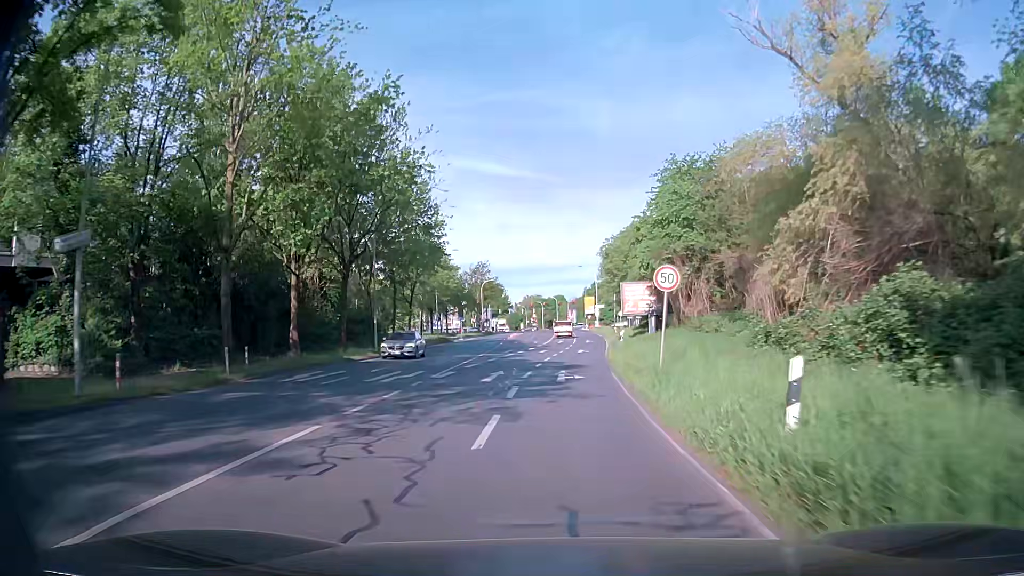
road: secondary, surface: asphalt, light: Day
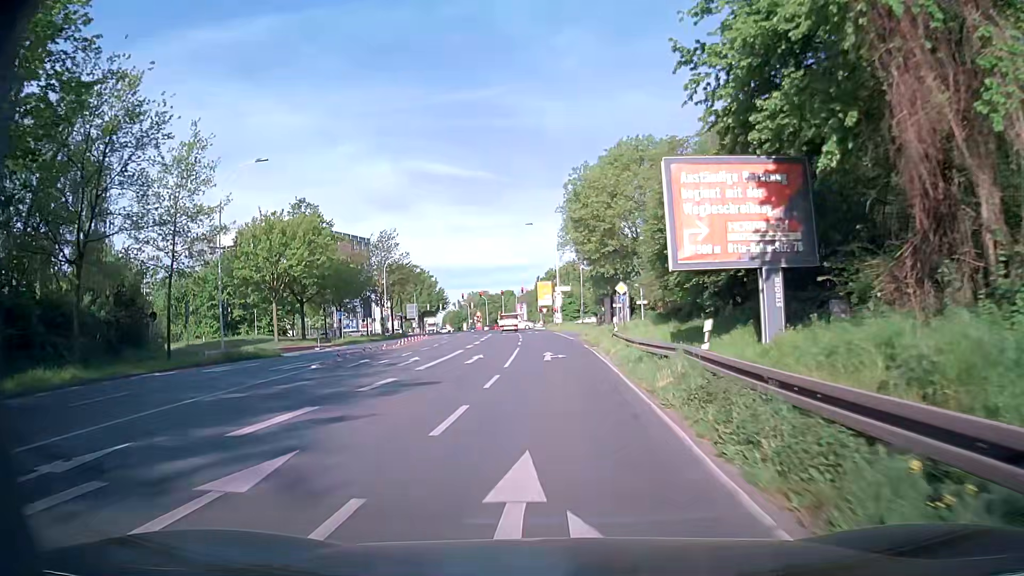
(+1.8, +41.6) m; +4°
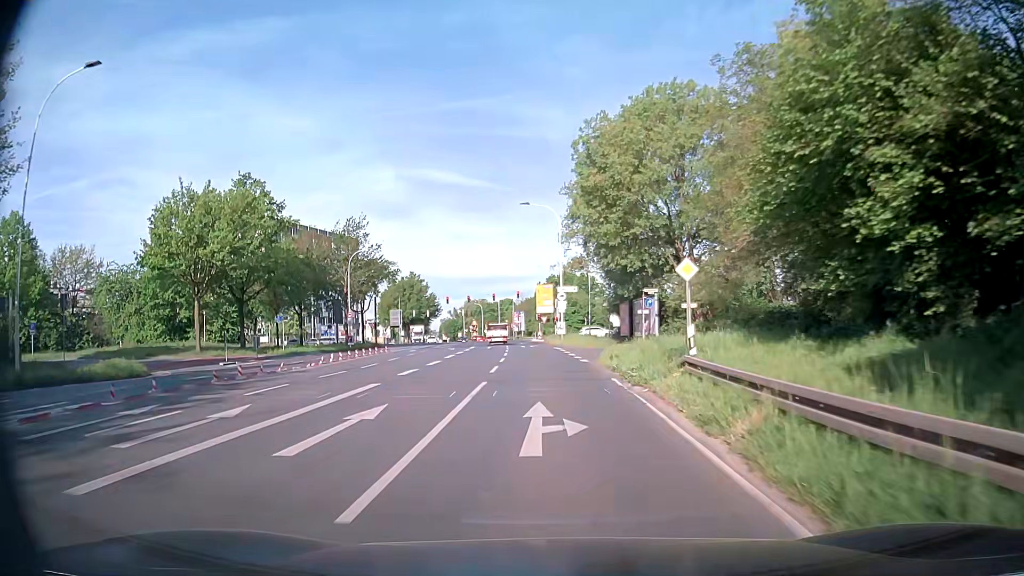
(0.0, +15.7) m; 0°
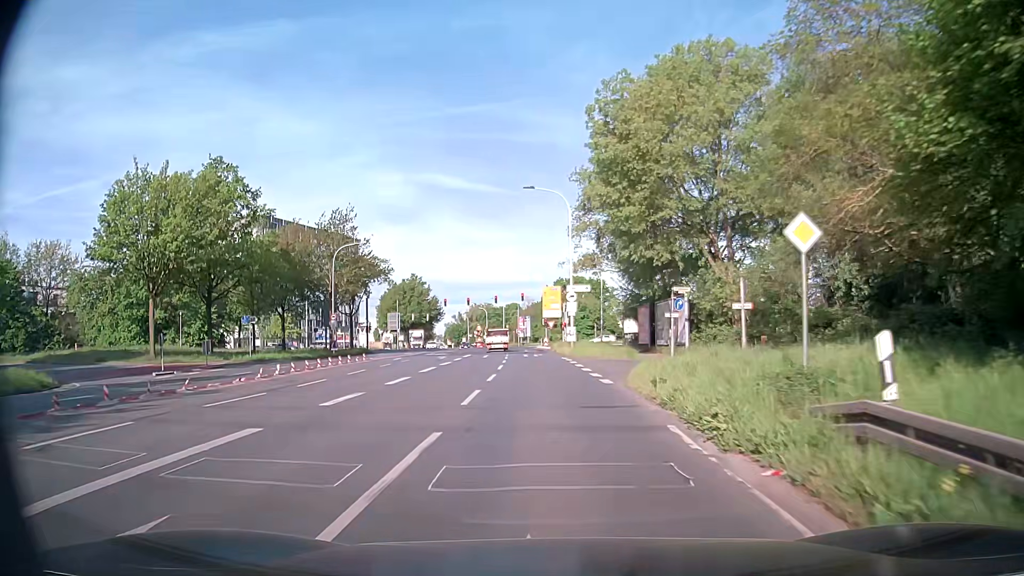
(0.0, +7.5) m; 0°
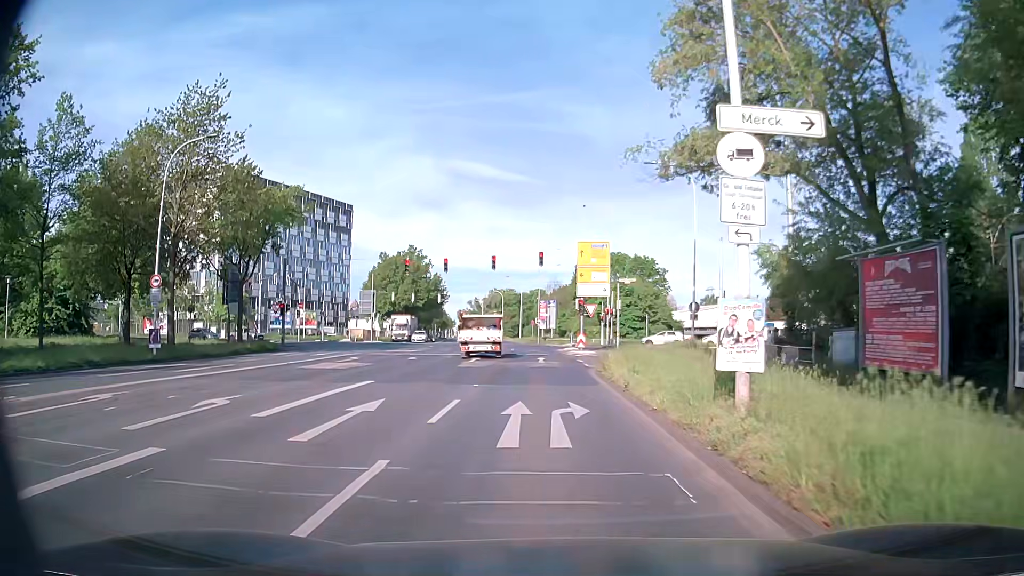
(-0.7, +32.8) m; -2°
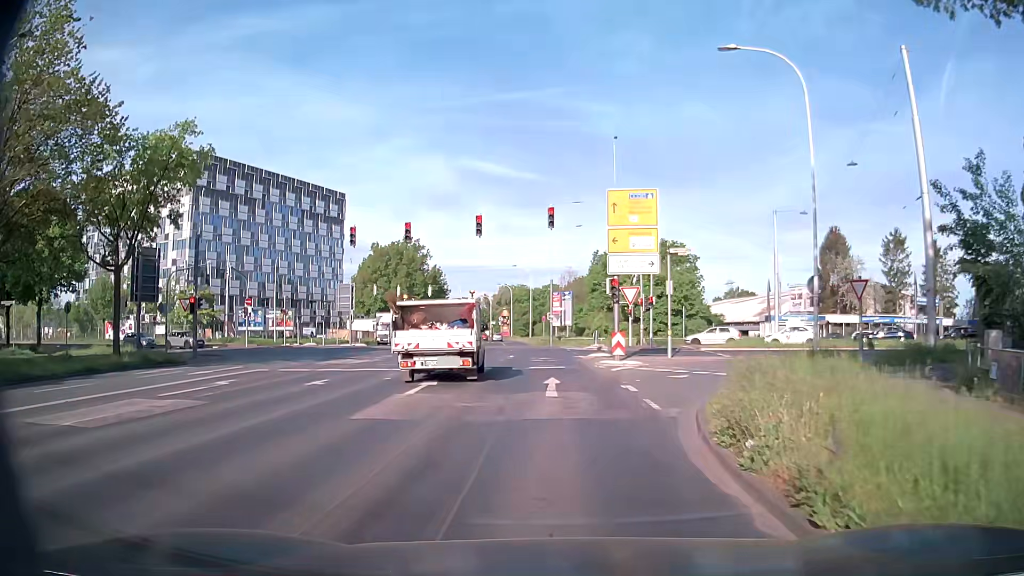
(-0.1, +14.6) m; -1°
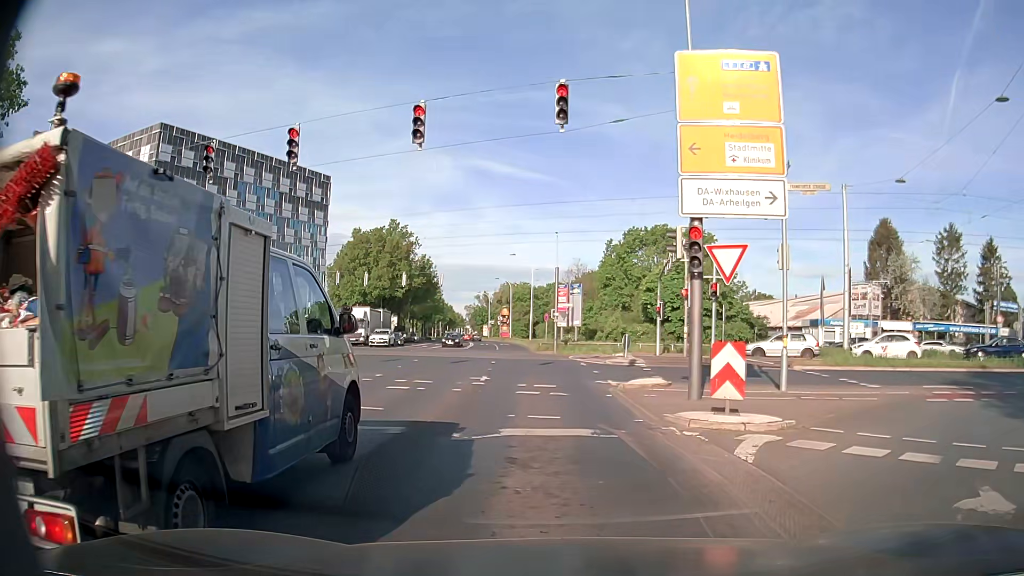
(-0.2, +13.6) m; 0°
